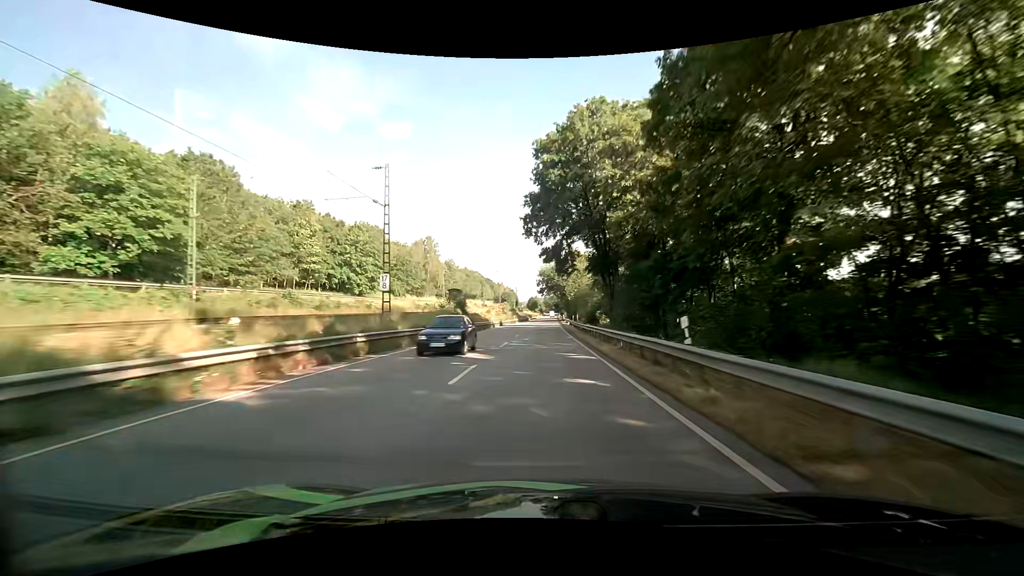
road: primary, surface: asphalt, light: Day
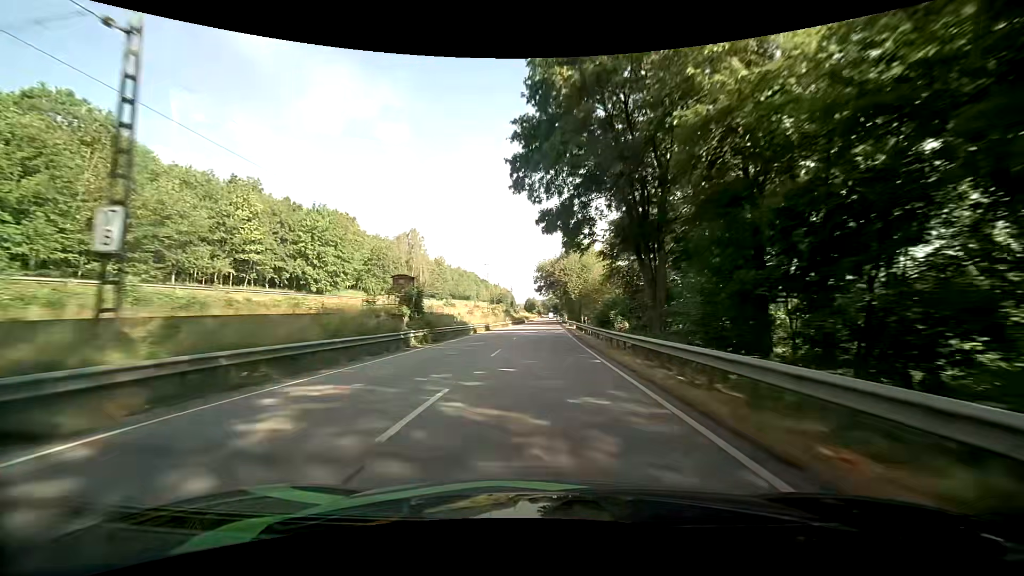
(0.0, +16.6) m; +1°
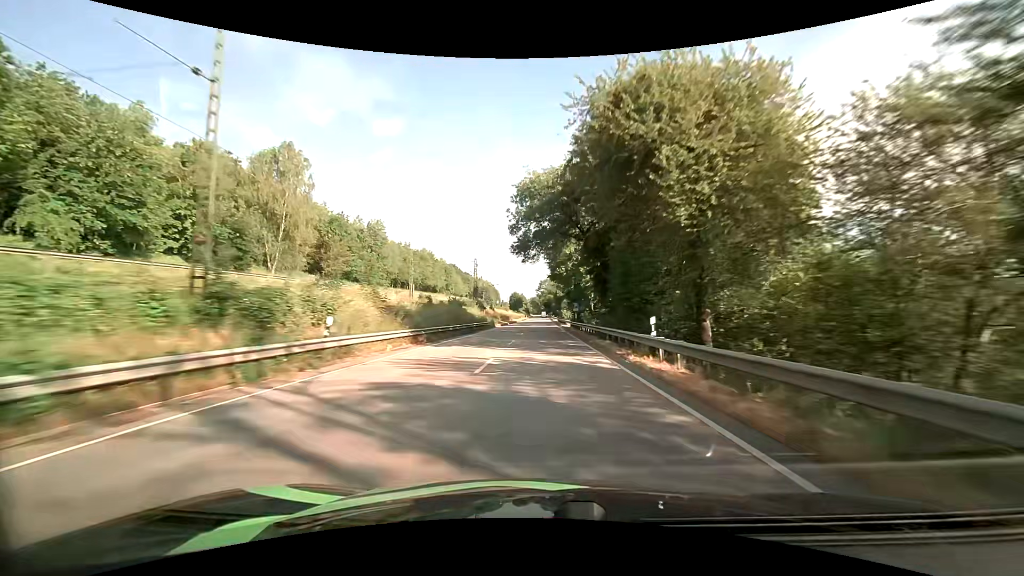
(+0.2, +67.2) m; +1°
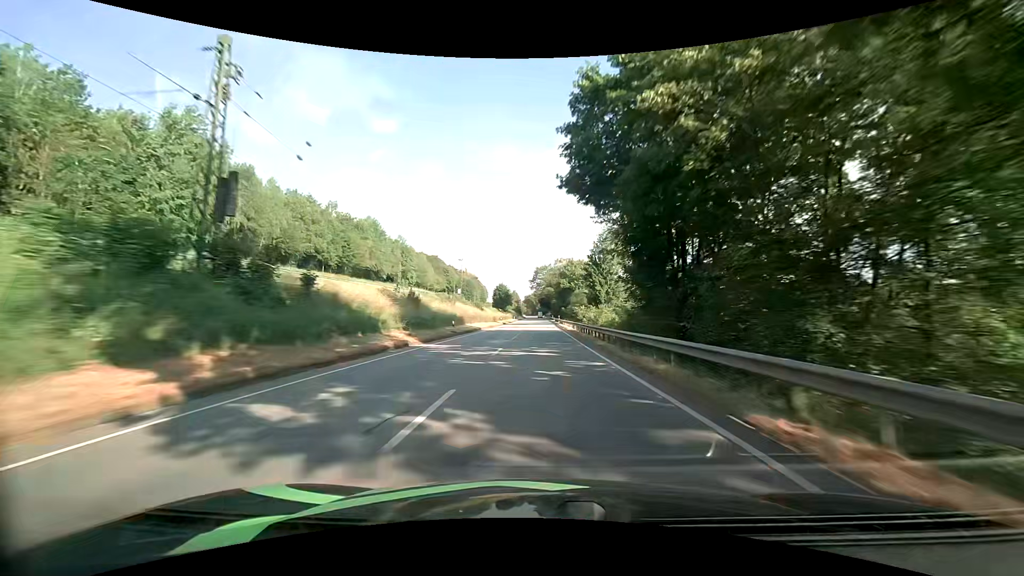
(+0.5, +68.0) m; 0°
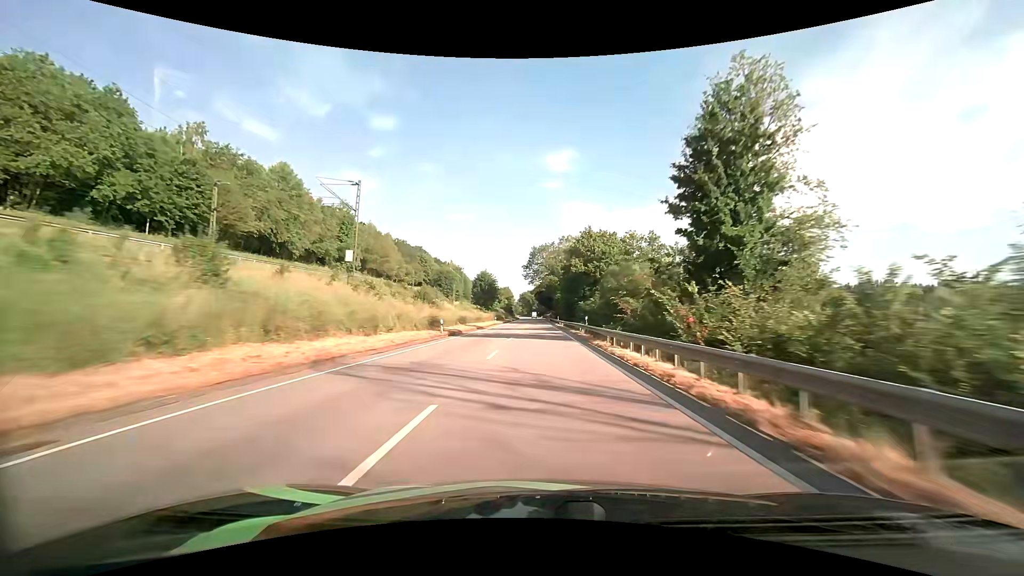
(0.0, +50.6) m; 0°
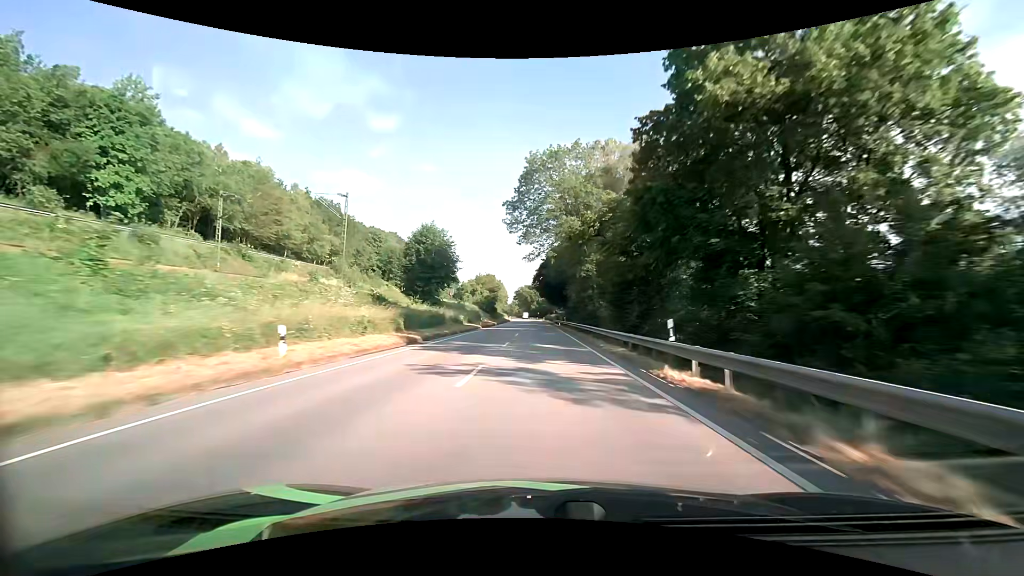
(-0.1, +66.5) m; 0°
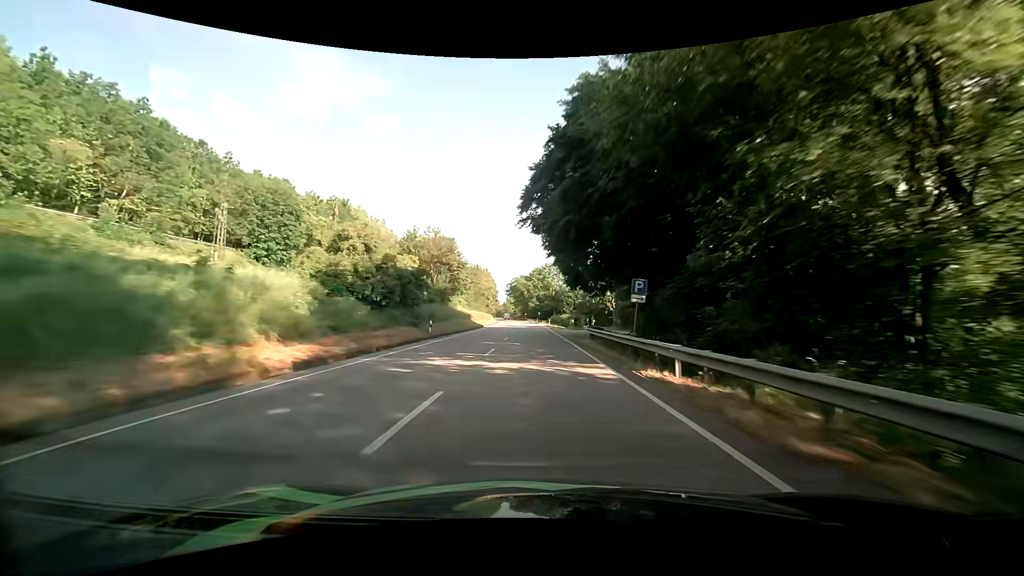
(-0.1, +65.7) m; 0°
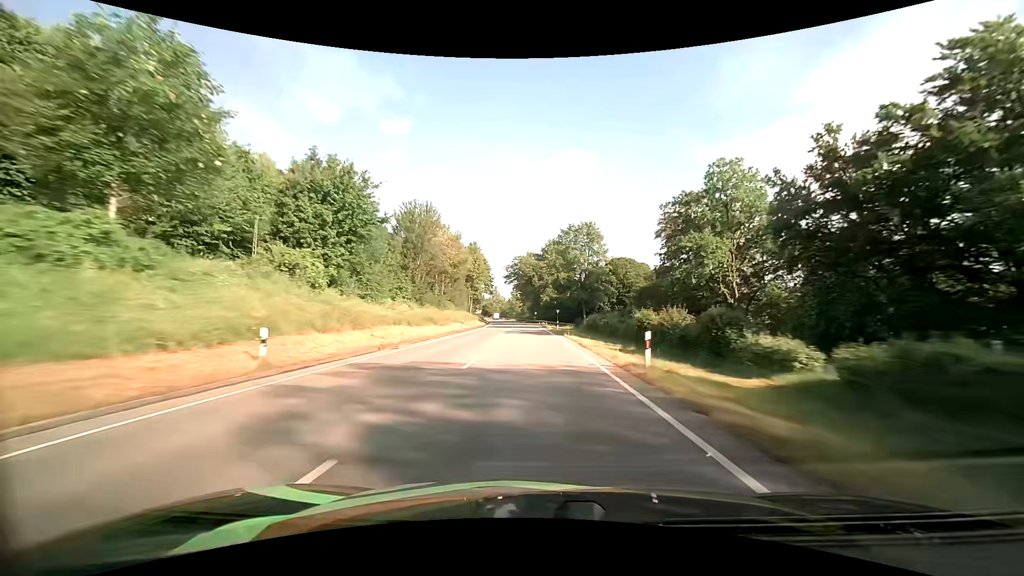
(-0.6, +65.5) m; -1°
(0, +10) (0, +20) (0, +30) (-1, +40) (-1, +50) (-1, +60) (-2, +70) (-3, +80) (-3, +90) (-4, +100) m
